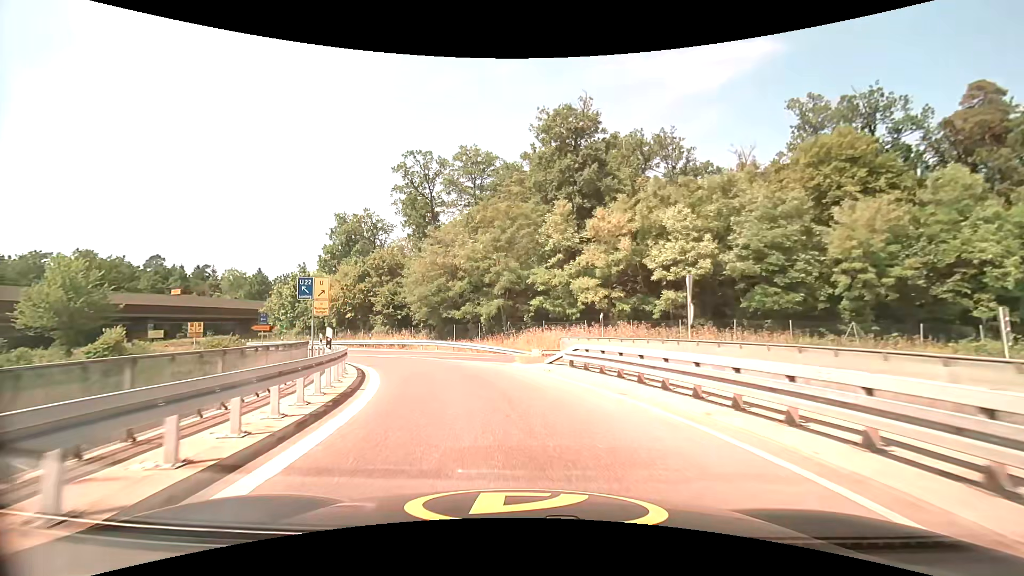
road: secondary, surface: asphalt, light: Day
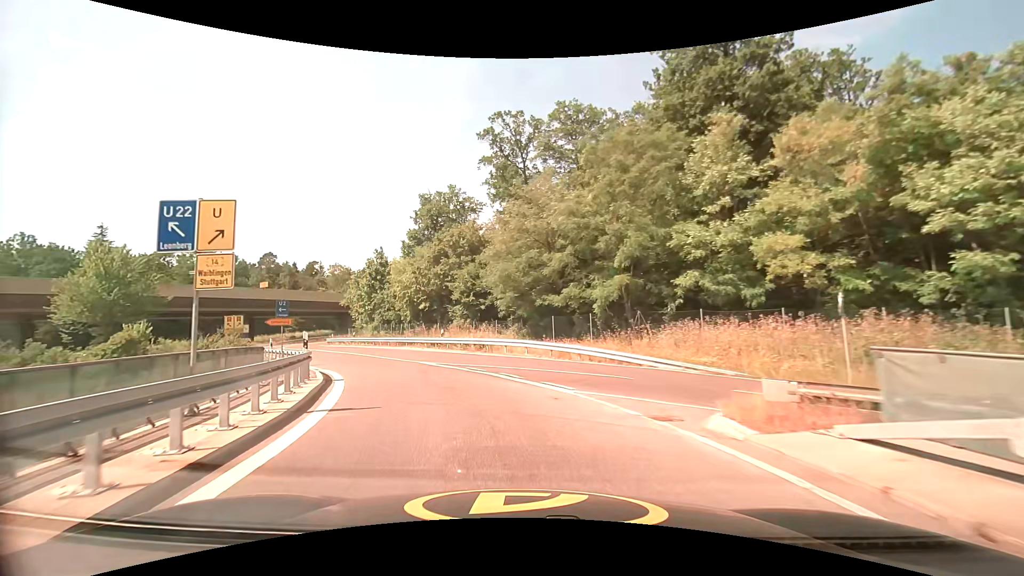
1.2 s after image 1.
(-1.3, +13.2) m; -12°
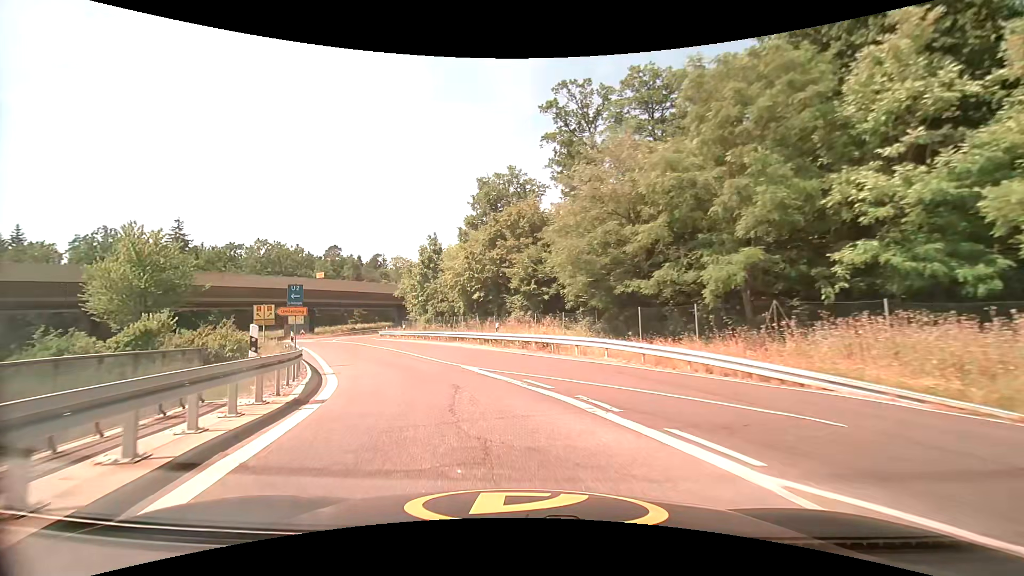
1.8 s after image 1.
(-0.4, +6.3) m; -7°
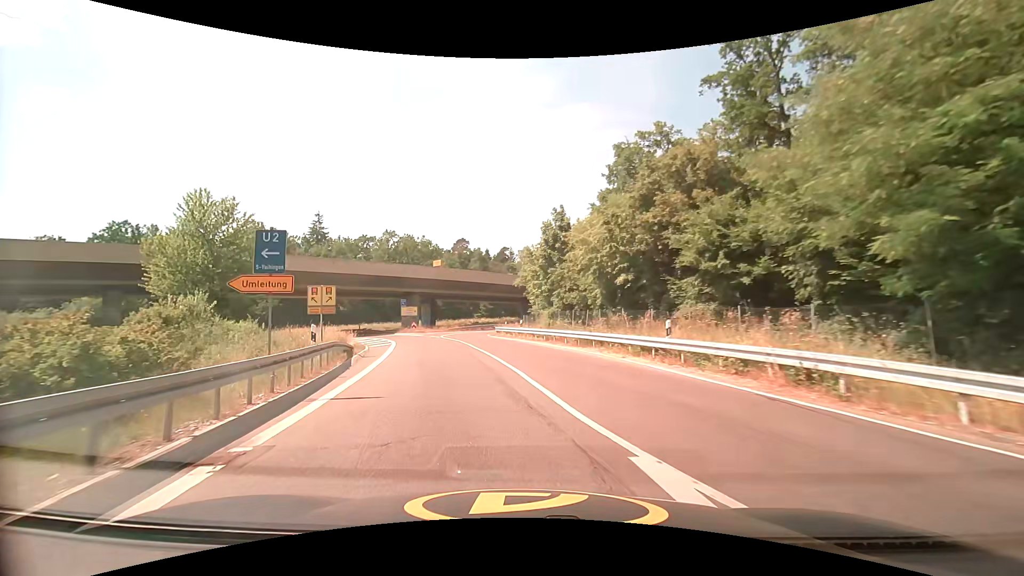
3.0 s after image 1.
(-1.5, +11.8) m; -15°
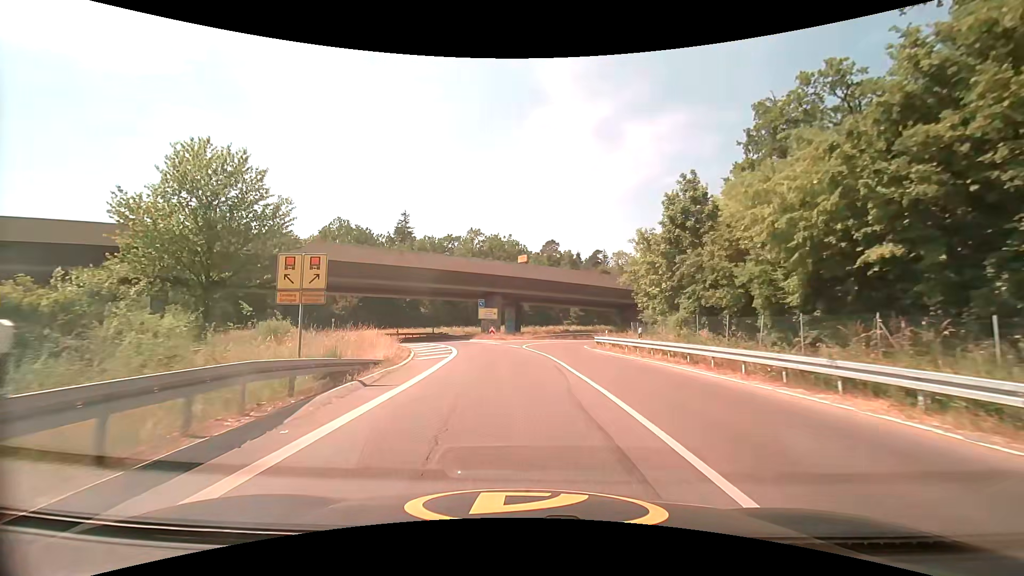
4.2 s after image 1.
(-1.2, +11.2) m; -10°
(0, +10) (-1, +20) (-2, +30) (-2, +40) (+2, +49) (+8, +57) (+16, +63) (+25, +67) (+34, +71) (+43, +76) m
